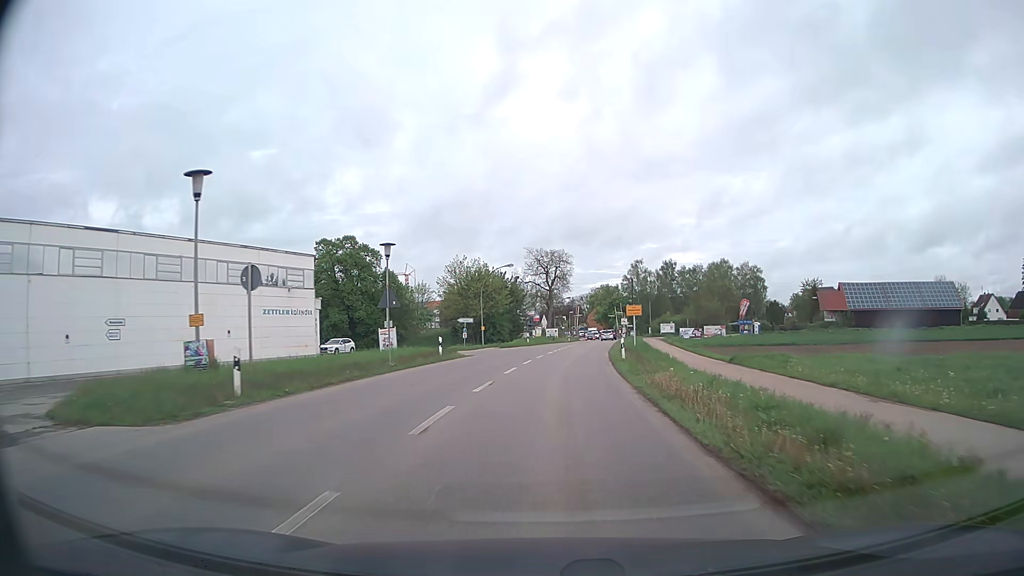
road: tertiary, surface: asphalt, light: Day
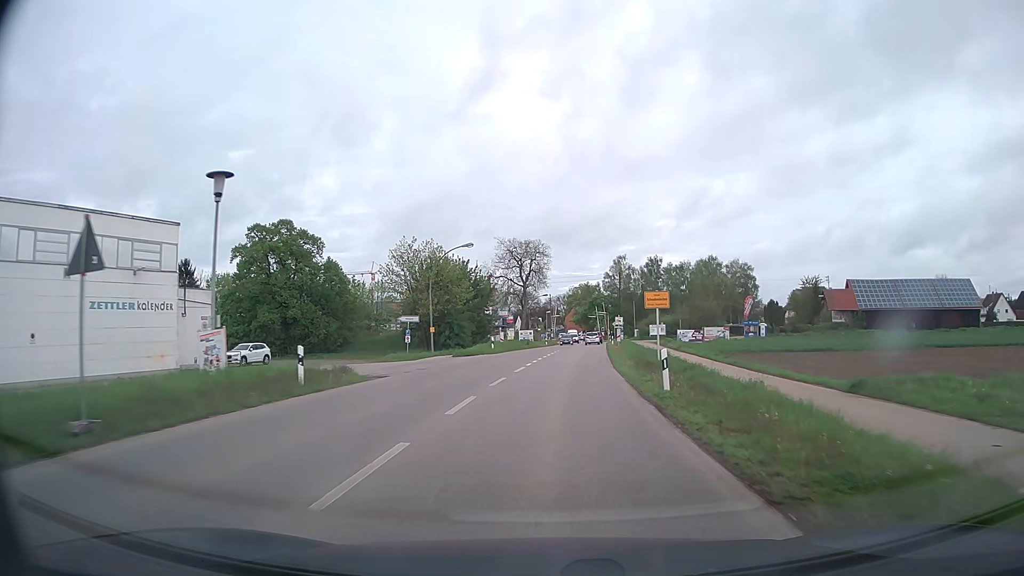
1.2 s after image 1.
(+0.3, +15.8) m; +2°
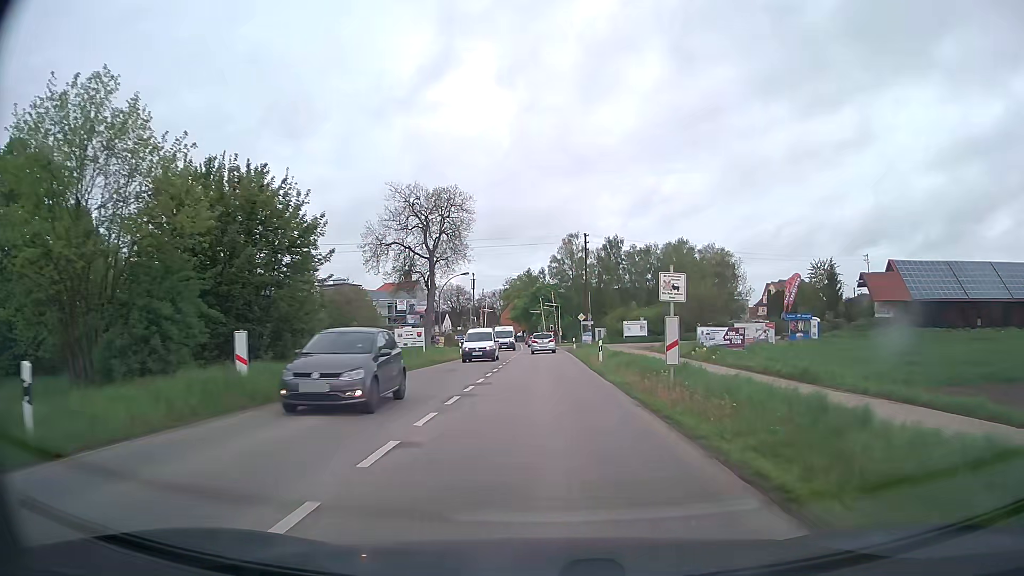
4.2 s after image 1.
(+1.7, +39.0) m; +5°
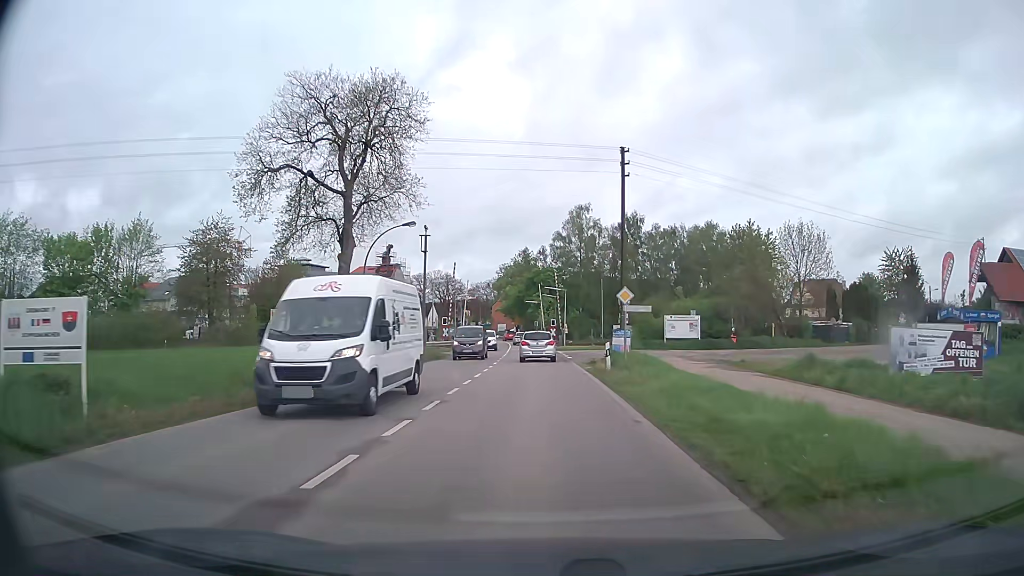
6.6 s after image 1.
(0.0, +28.1) m; 0°
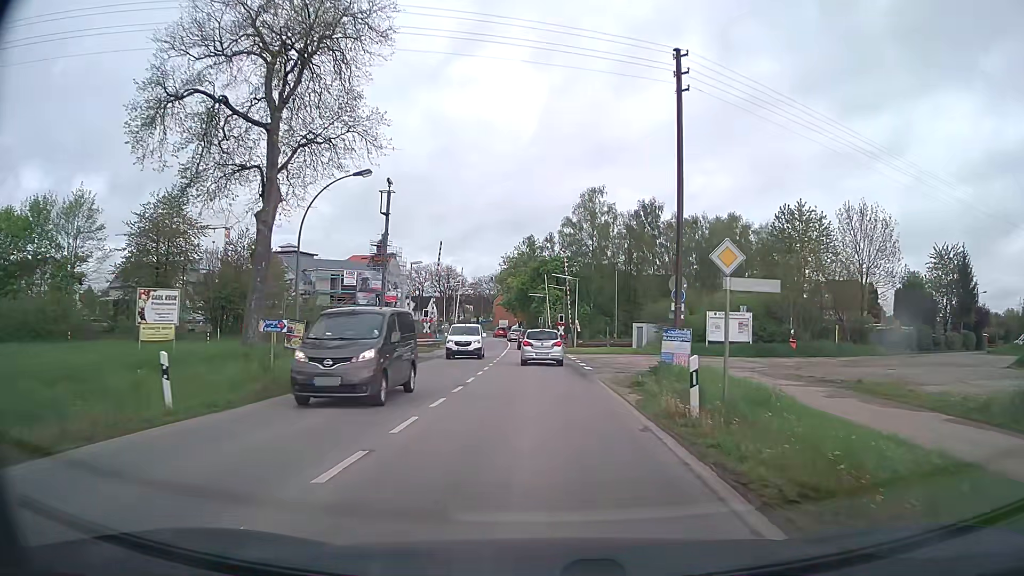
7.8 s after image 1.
(0.0, +11.9) m; 0°
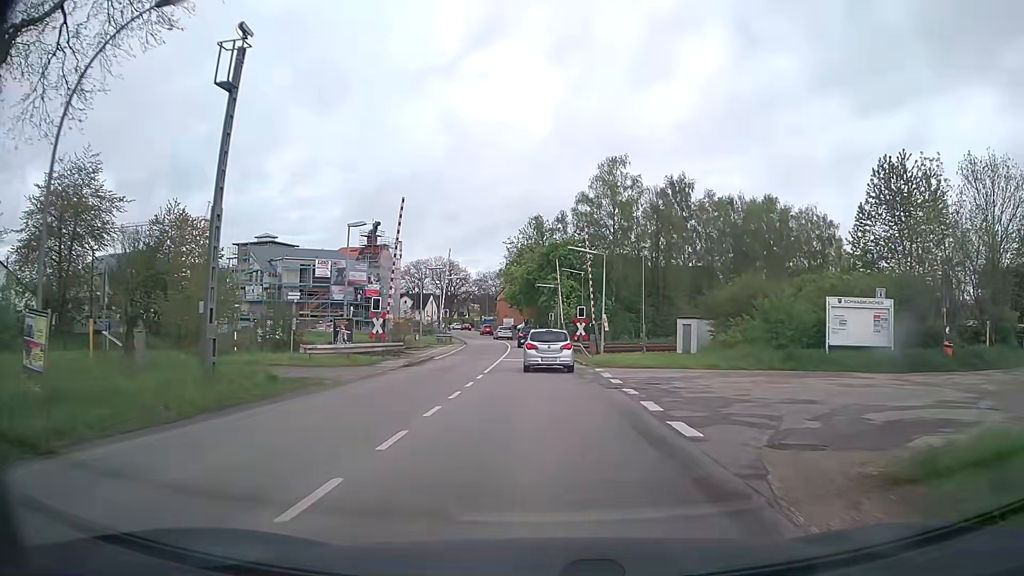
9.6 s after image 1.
(0.0, +16.6) m; -1°
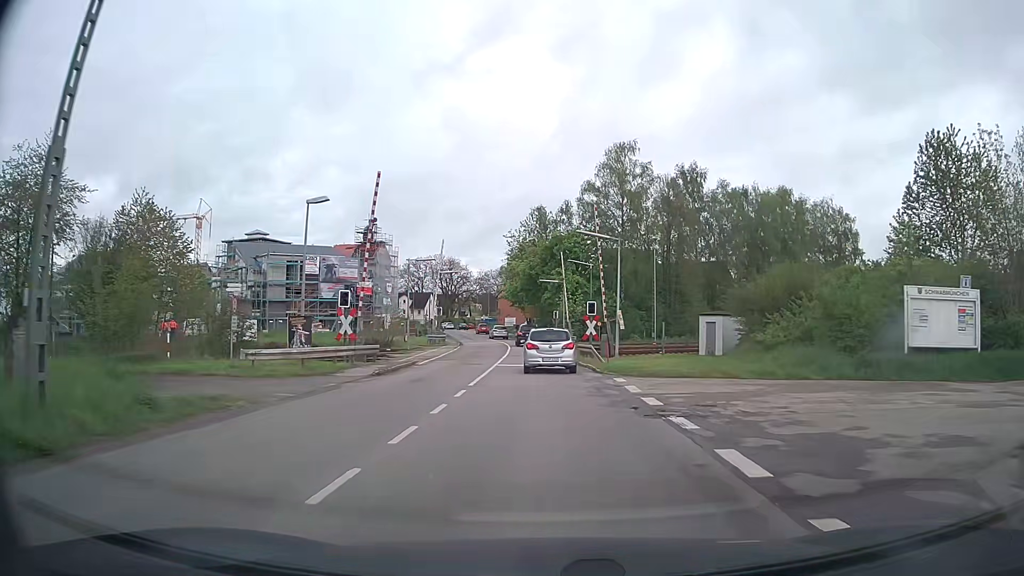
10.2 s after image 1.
(0.0, +5.6) m; 0°
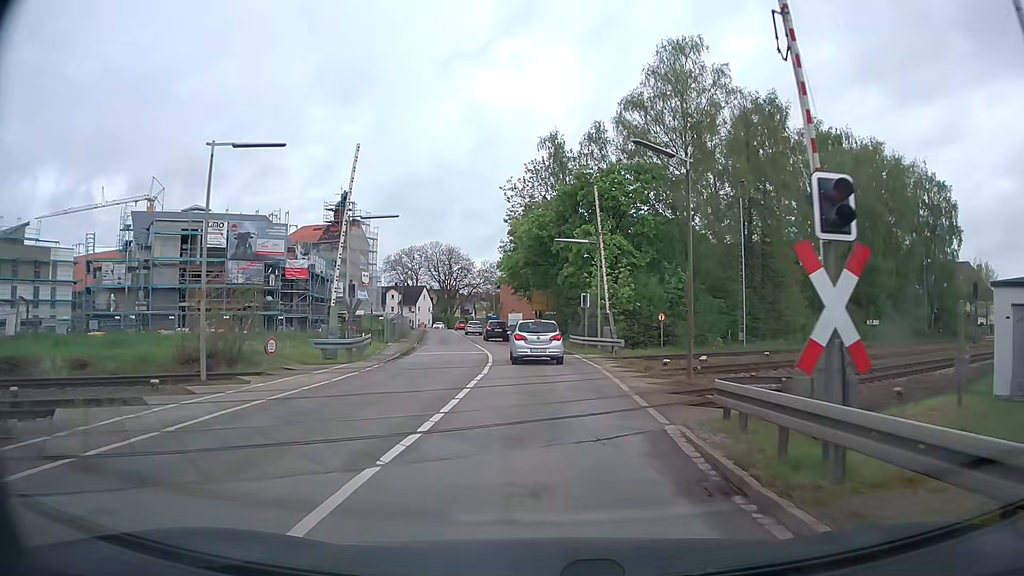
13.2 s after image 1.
(-0.4, +26.9) m; -2°
(0, +10) (0, +20) (-1, +30) (-2, +40) (-3, +50) (-5, +60) (-6, +70) (-8, +79) (-10, +89) (-12, +99) m
